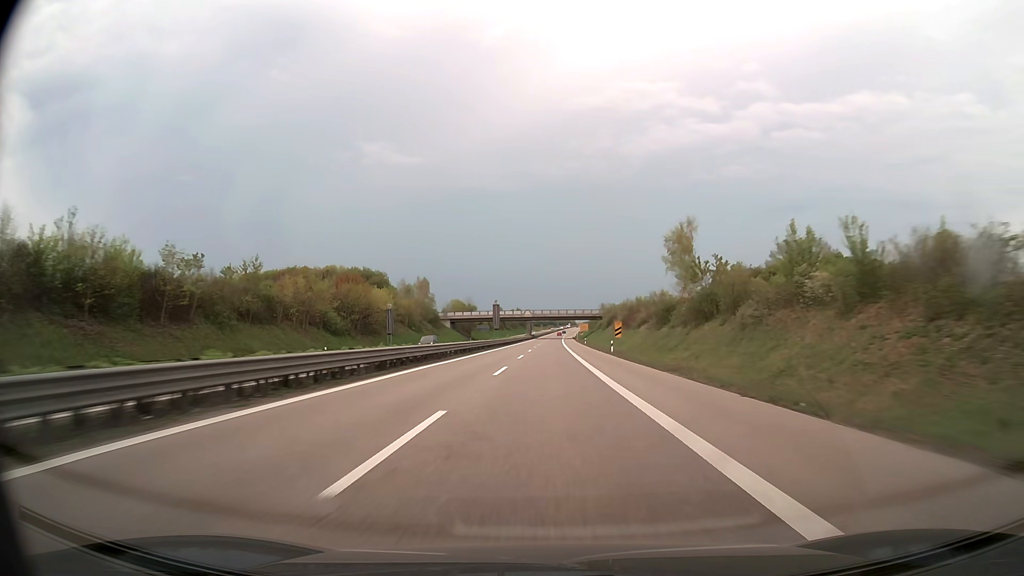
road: trunk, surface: asphalt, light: Day
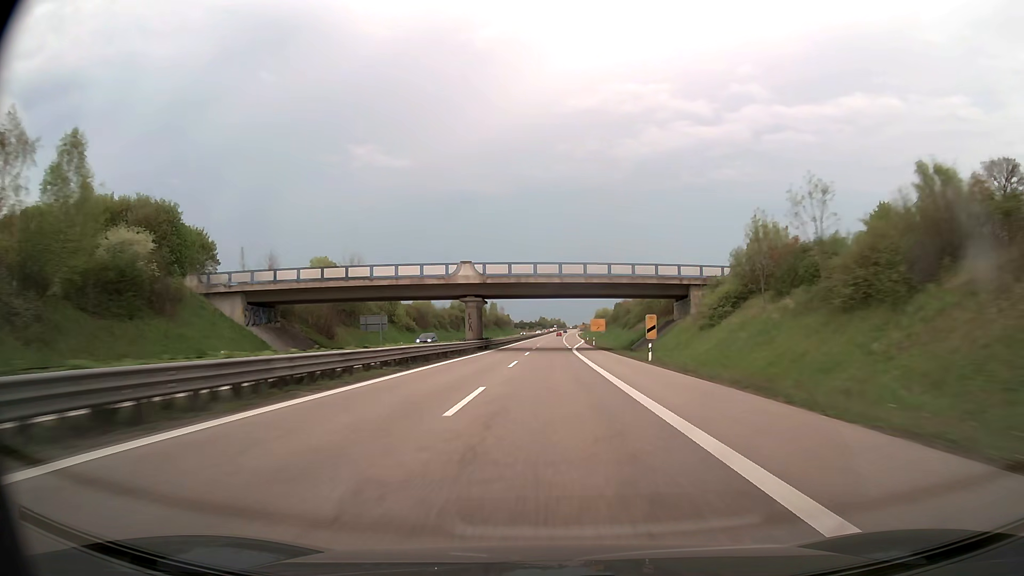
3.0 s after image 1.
(+0.9, +119.3) m; +1°
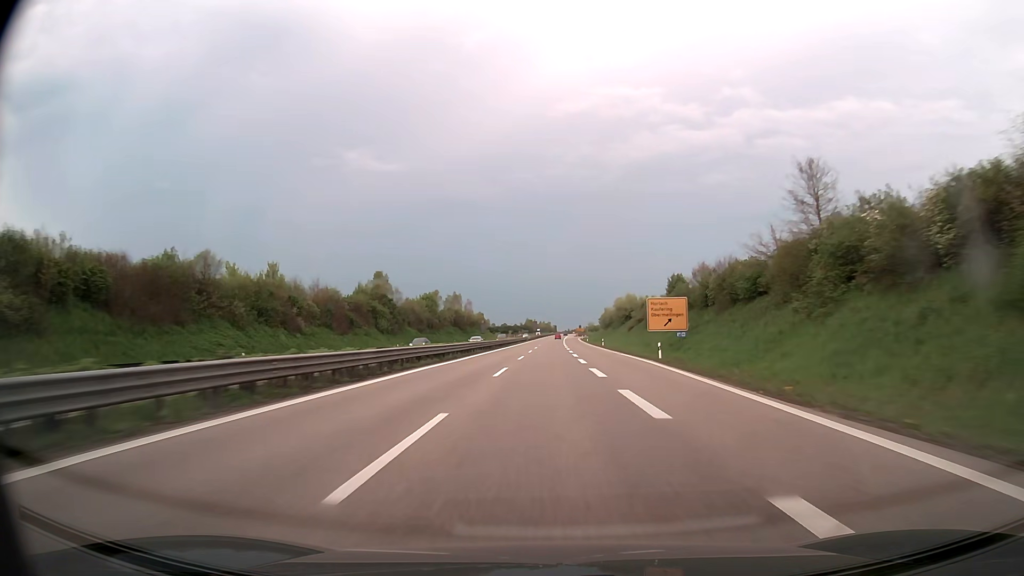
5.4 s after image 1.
(+0.9, +95.1) m; +1°
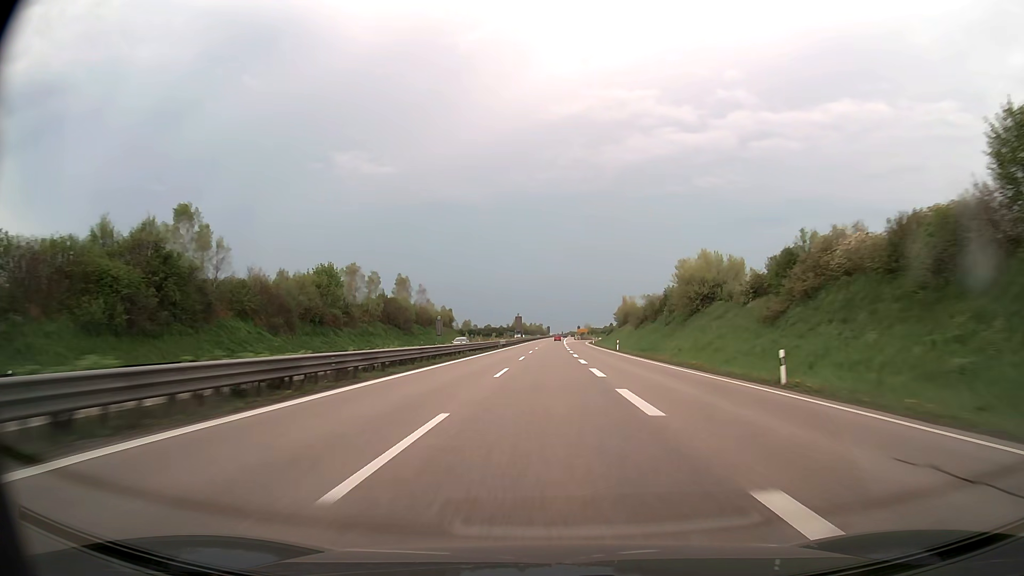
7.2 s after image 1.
(+0.3, +71.3) m; +1°
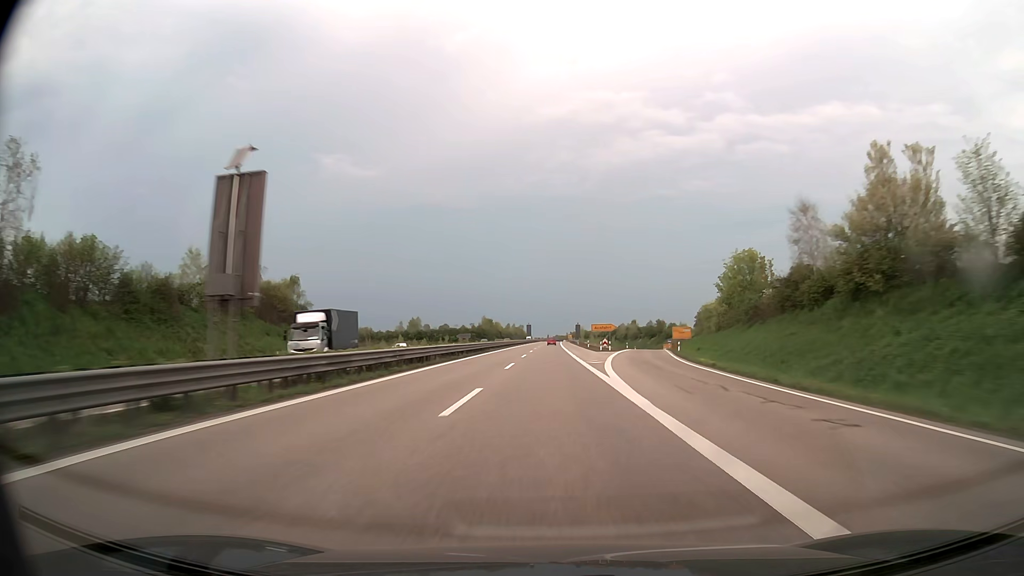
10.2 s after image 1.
(+1.2, +118.9) m; +1°
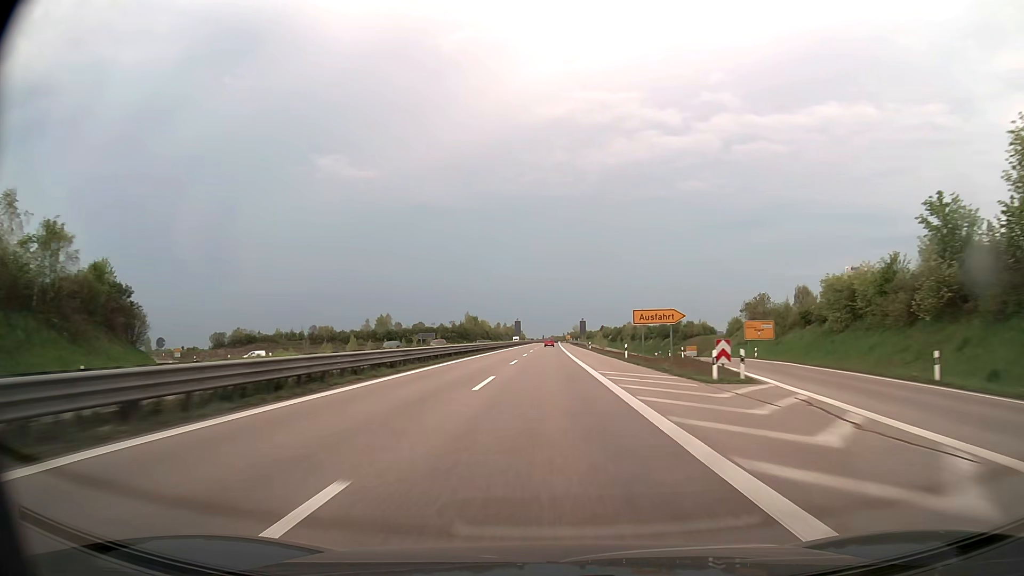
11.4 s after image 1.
(+0.2, +47.6) m; 0°
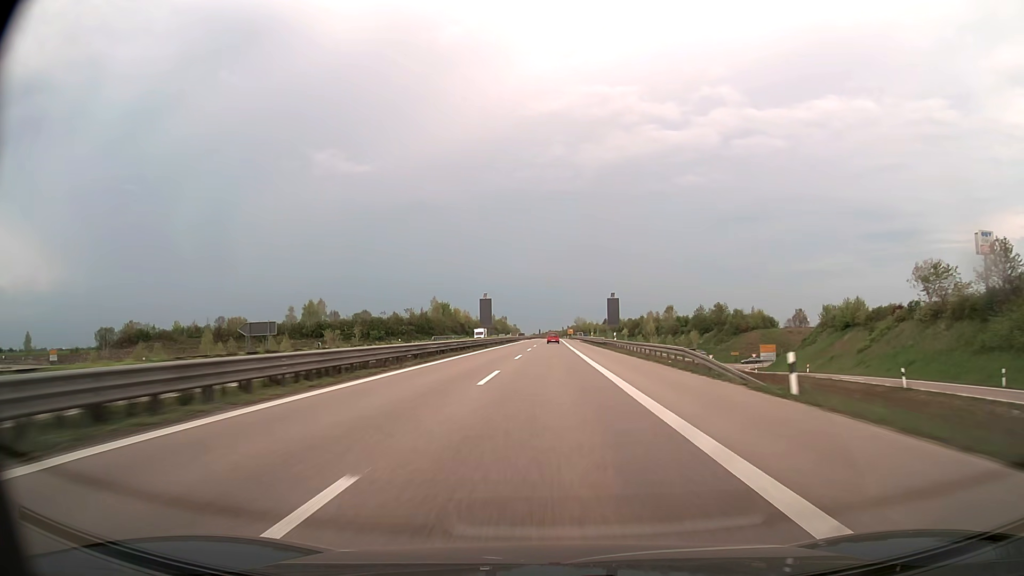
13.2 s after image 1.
(+0.2, +71.0) m; 0°
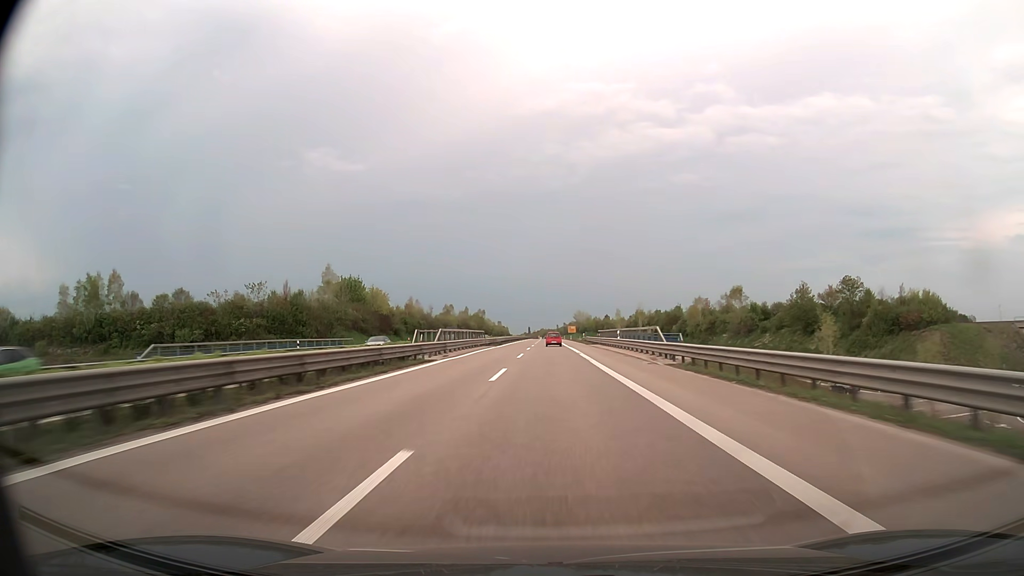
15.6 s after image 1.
(+0.4, +86.8) m; +1°
(0, +10) (0, +20) (0, +30) (0, +40) (-1, +50) (-1, +60) (-1, +70) (-2, +80) (-2, +90) (-2, +100) m
